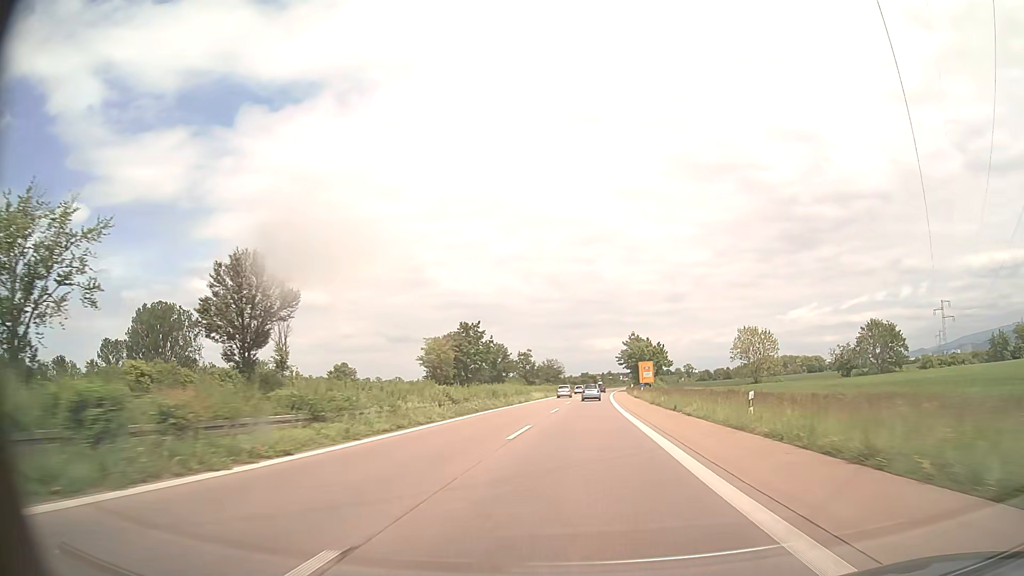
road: trunk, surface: asphalt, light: Day
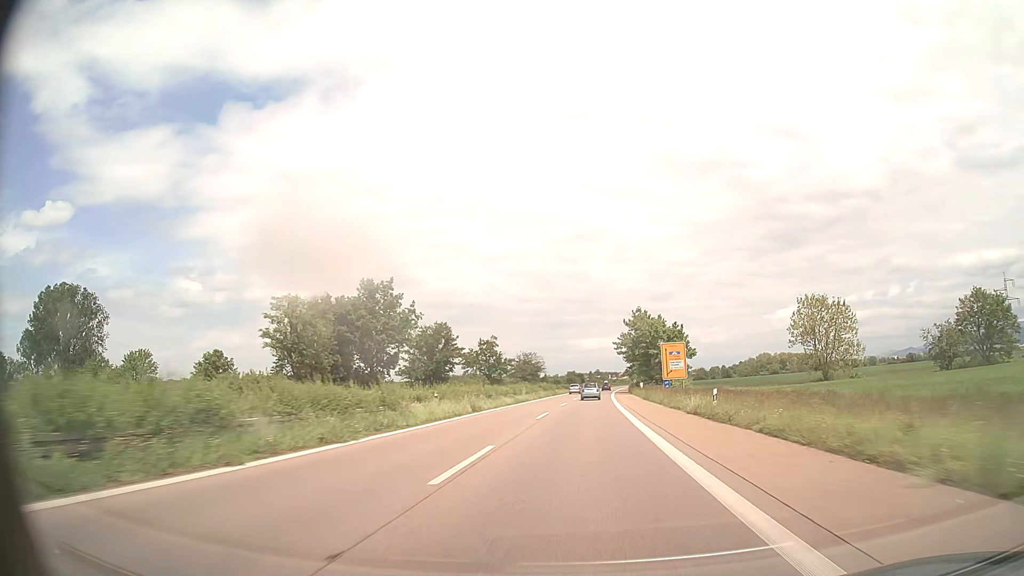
(+0.5, +44.5) m; +1°
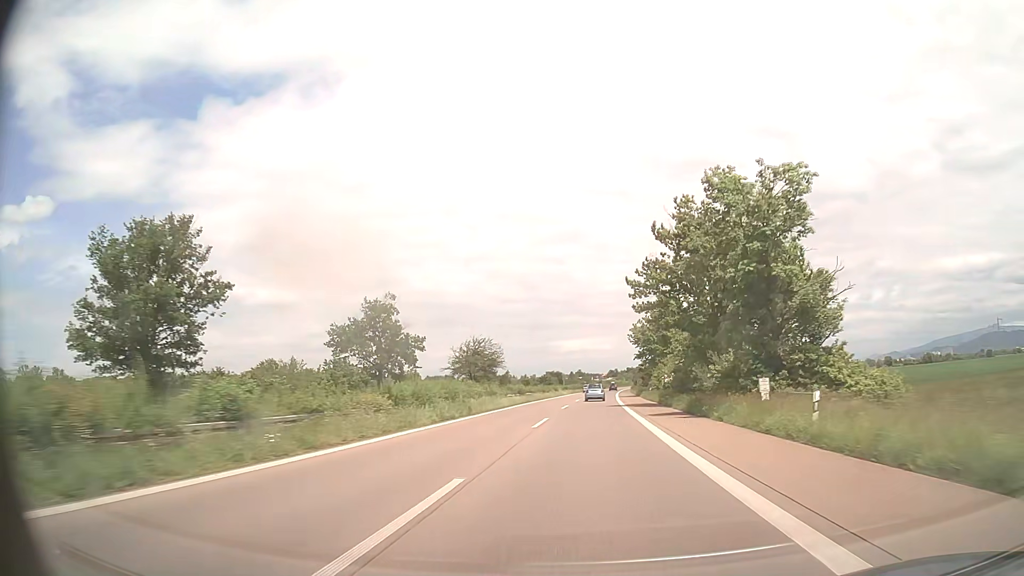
(+0.7, +59.5) m; +2°
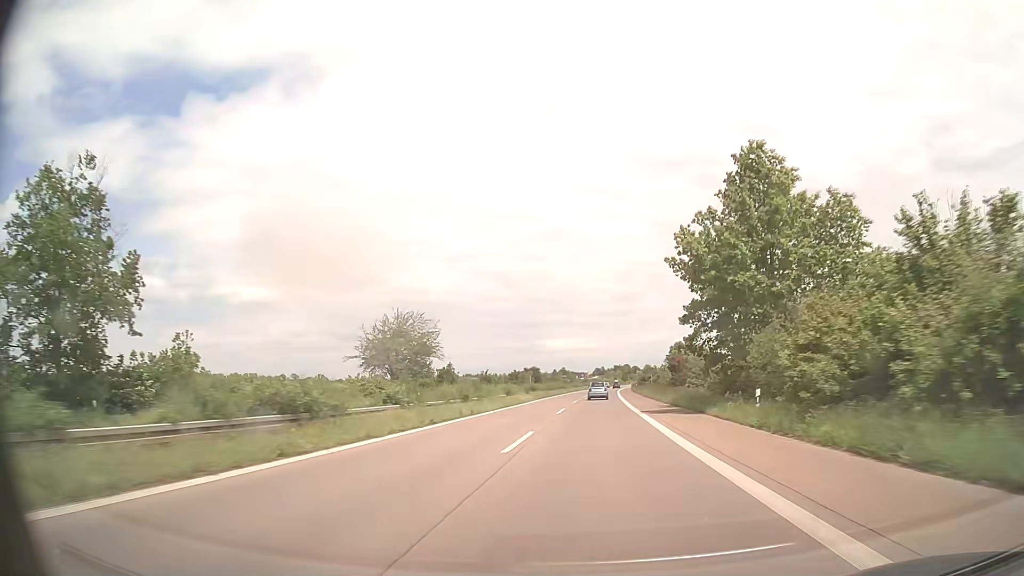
(+0.5, +44.8) m; +1°
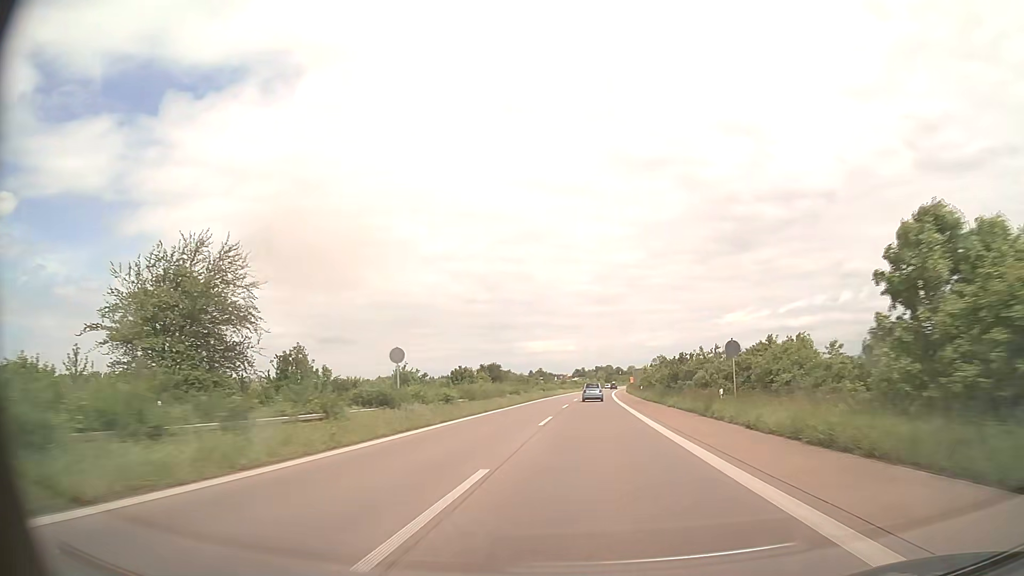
(+0.6, +44.8) m; +2°
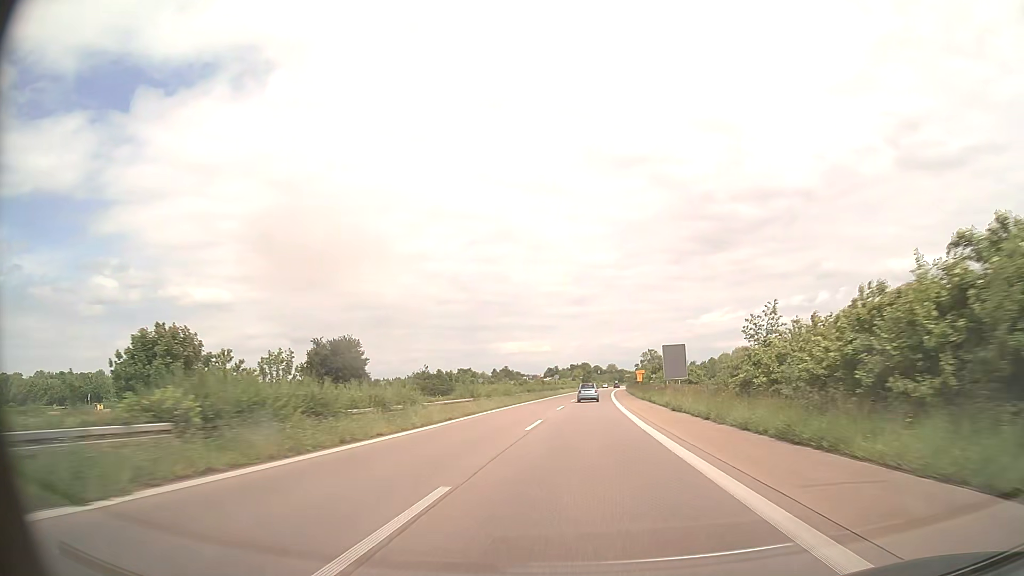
(+1.3, +74.3) m; +2°
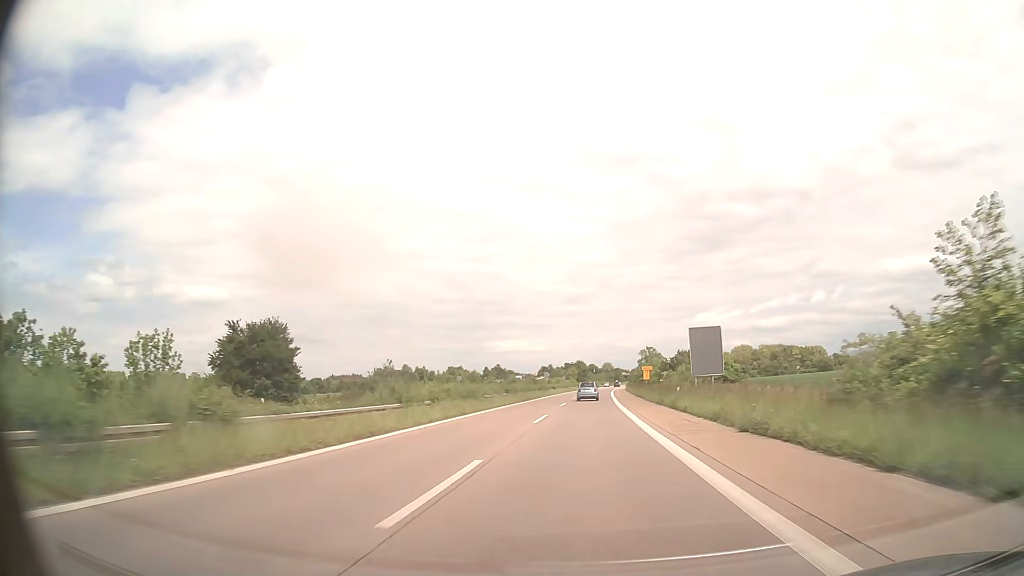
(0.0, +14.8) m; 0°
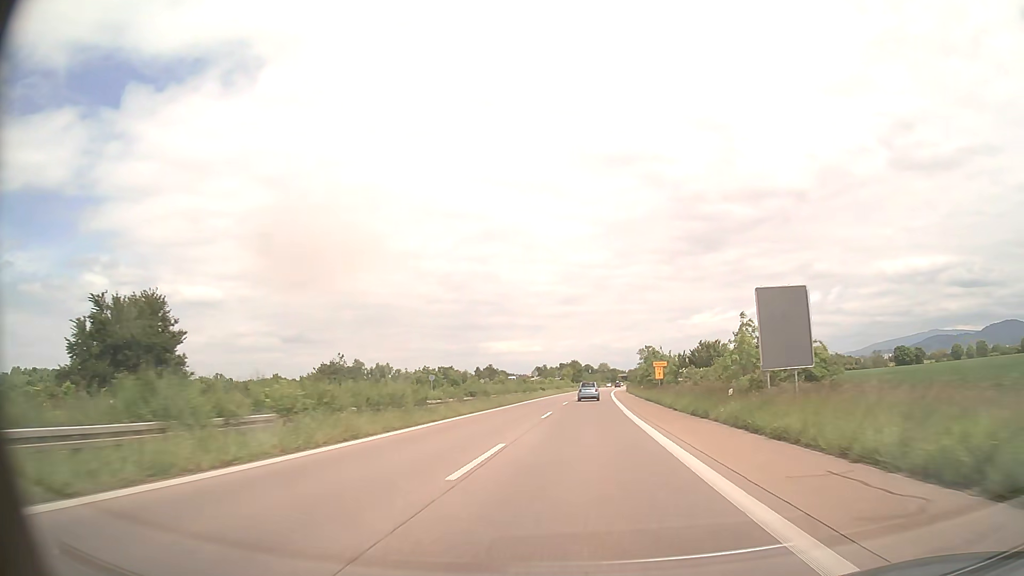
(+0.1, +14.8) m; 0°
(0, +10) (0, +20) (0, +30) (0, +40) (+1, +50) (+1, +60) (+1, +70) (+1, +80) (+2, +90) (+2, +100) m
